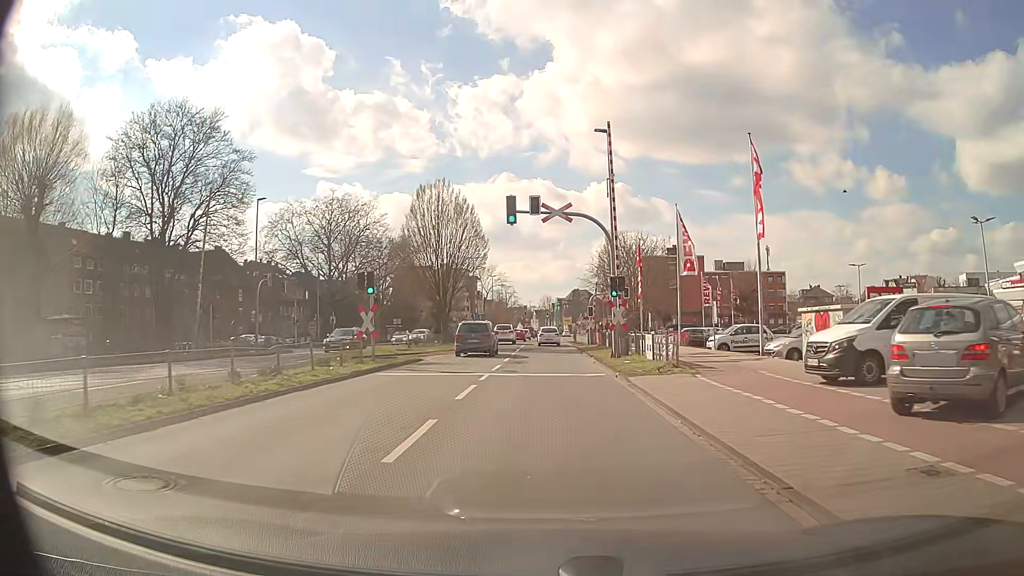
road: secondary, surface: asphalt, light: Day
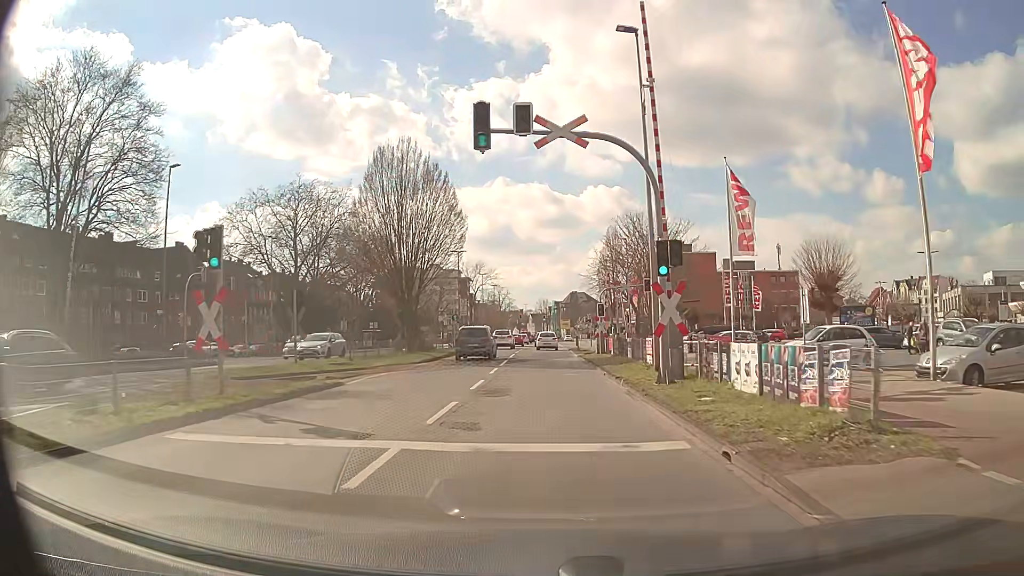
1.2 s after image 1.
(0.0, +11.8) m; 0°
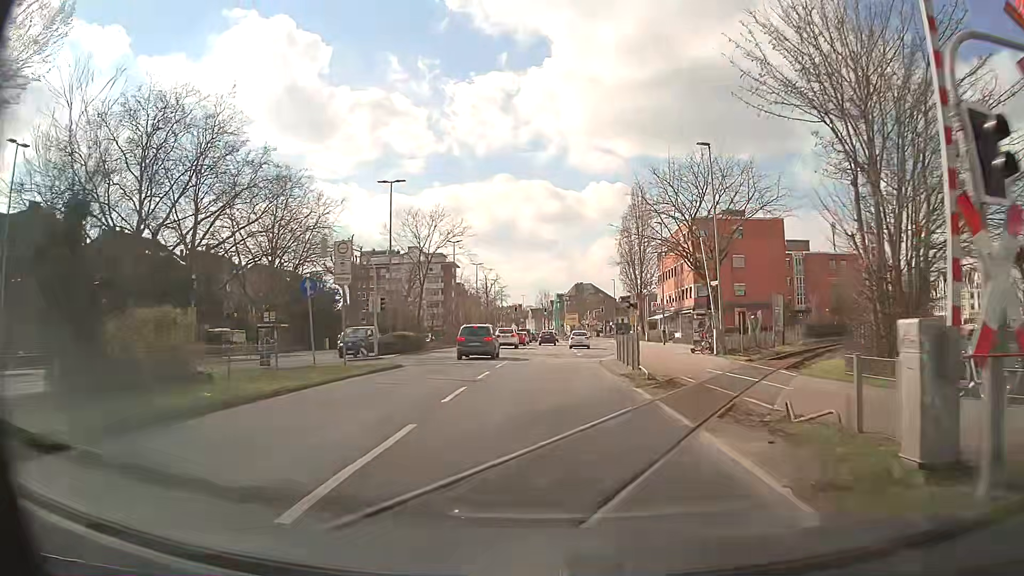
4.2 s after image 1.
(-0.1, +33.9) m; 0°
